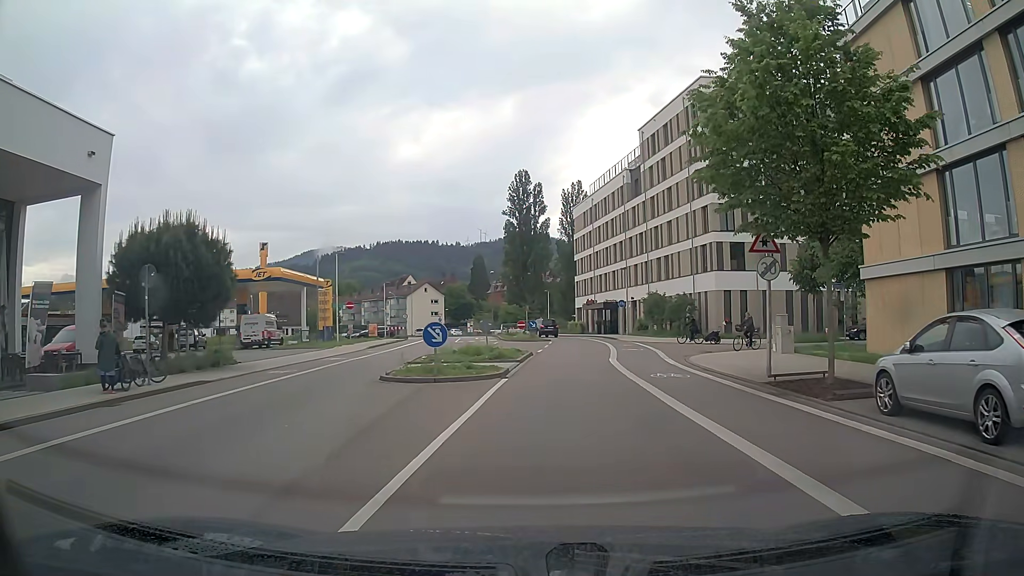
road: residential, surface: asphalt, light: Day
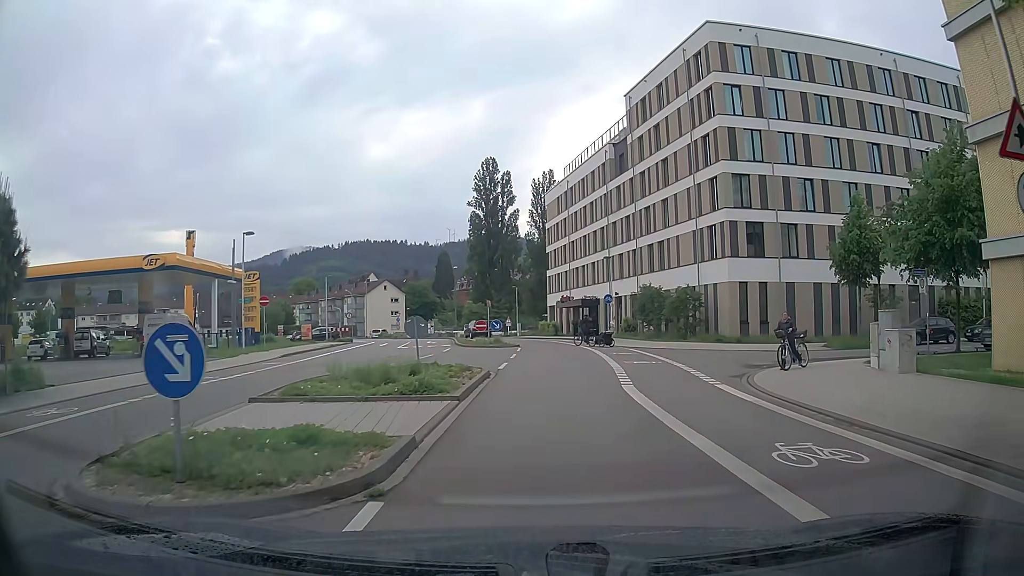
(0.0, +10.8) m; +2°
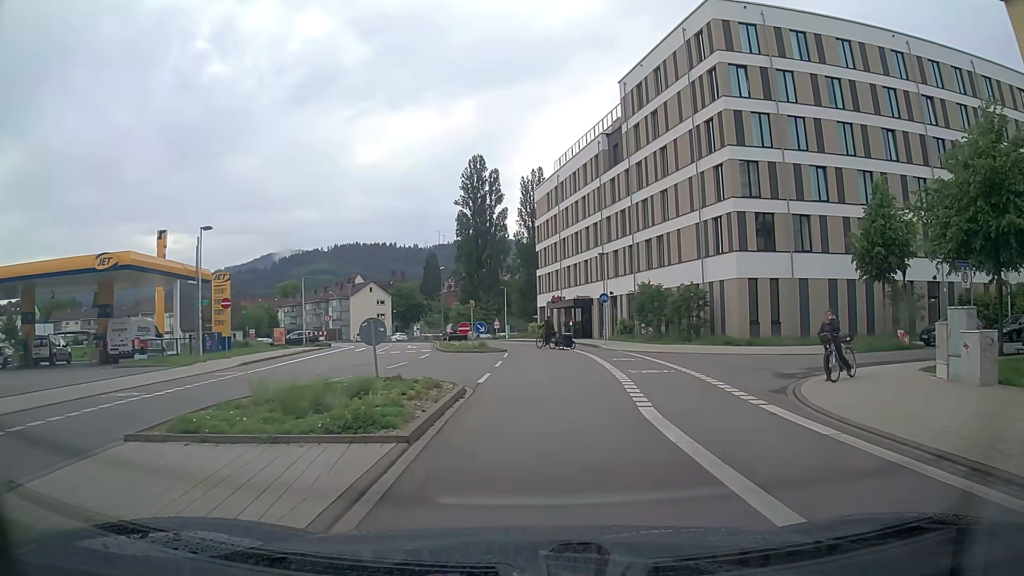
(0.0, +3.8) m; +1°
(0, +10) (0, +20) (0, +30) (-1, +40) (-3, +50) (-6, +59) (-9, +69) (-13, +78) (-18, +87) (-23, +95) m
